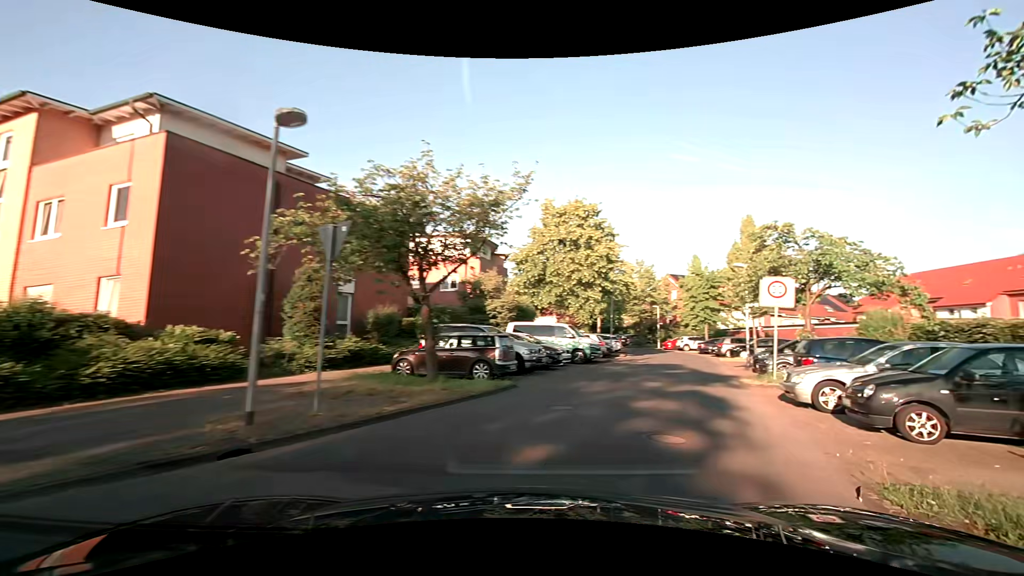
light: Day
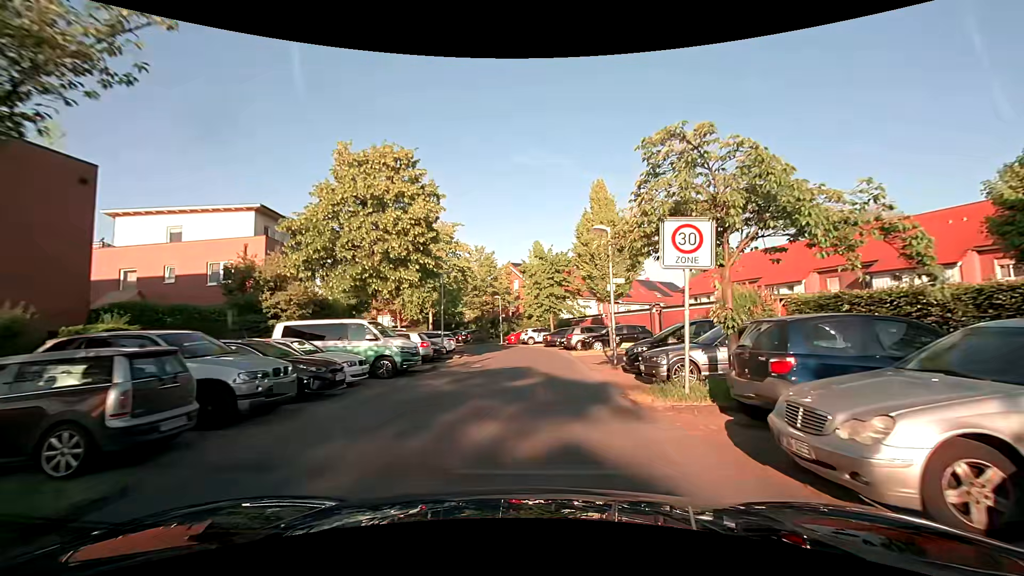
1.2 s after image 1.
(+1.7, +7.8) m; +19°
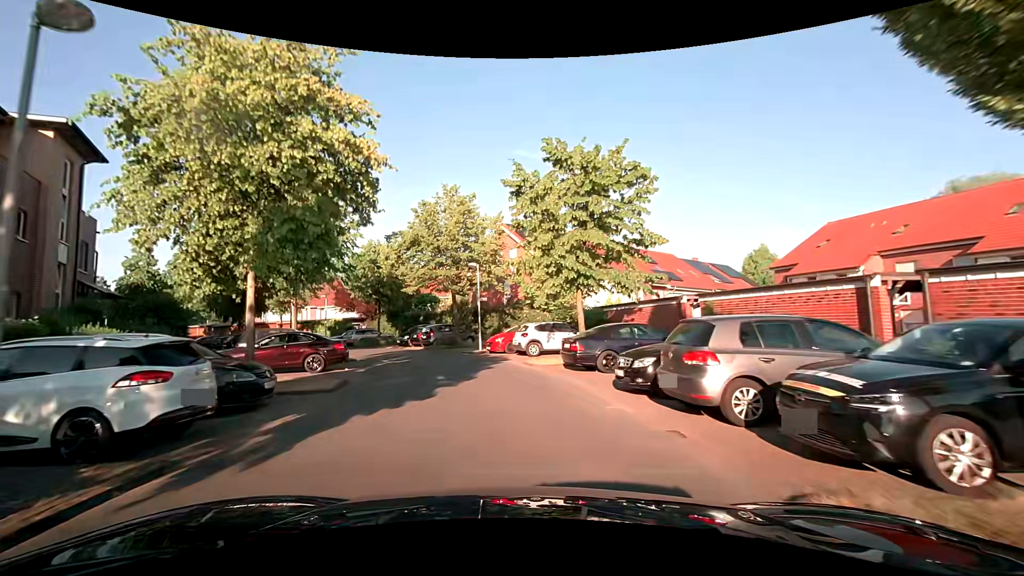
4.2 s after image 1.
(+0.3, +22.8) m; -1°
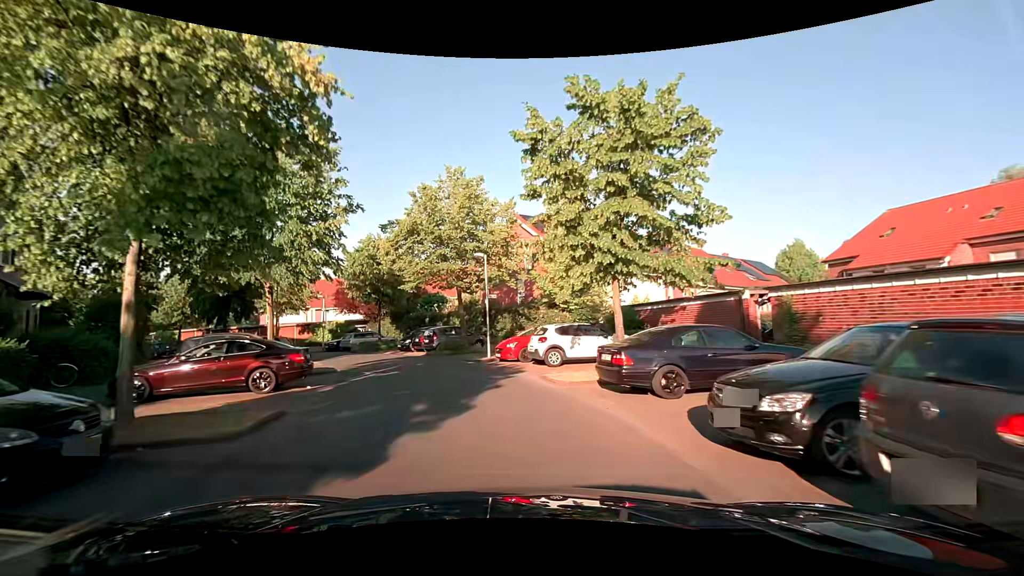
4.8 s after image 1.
(-0.1, +4.4) m; 0°
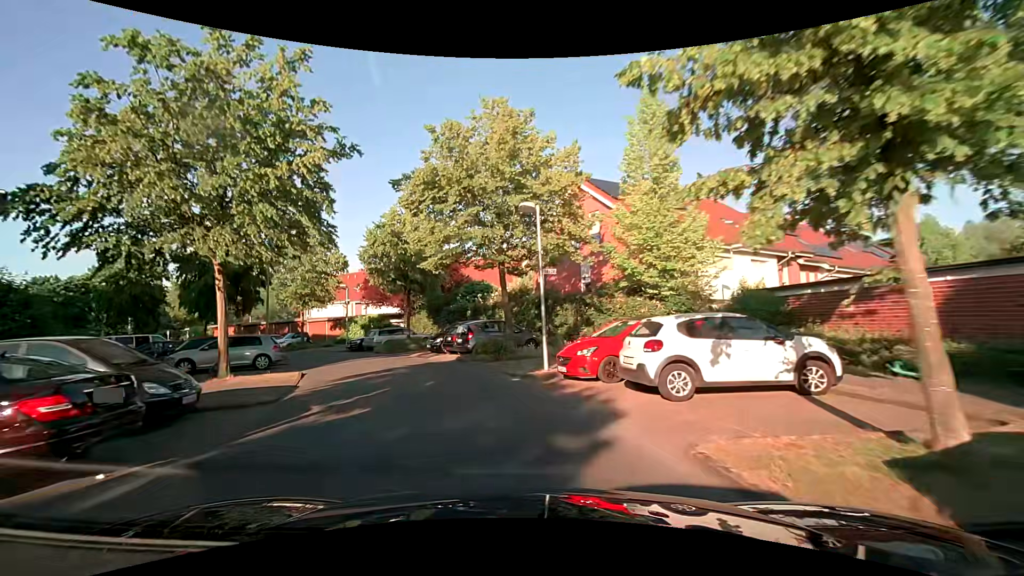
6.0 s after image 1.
(-0.5, +8.5) m; -7°
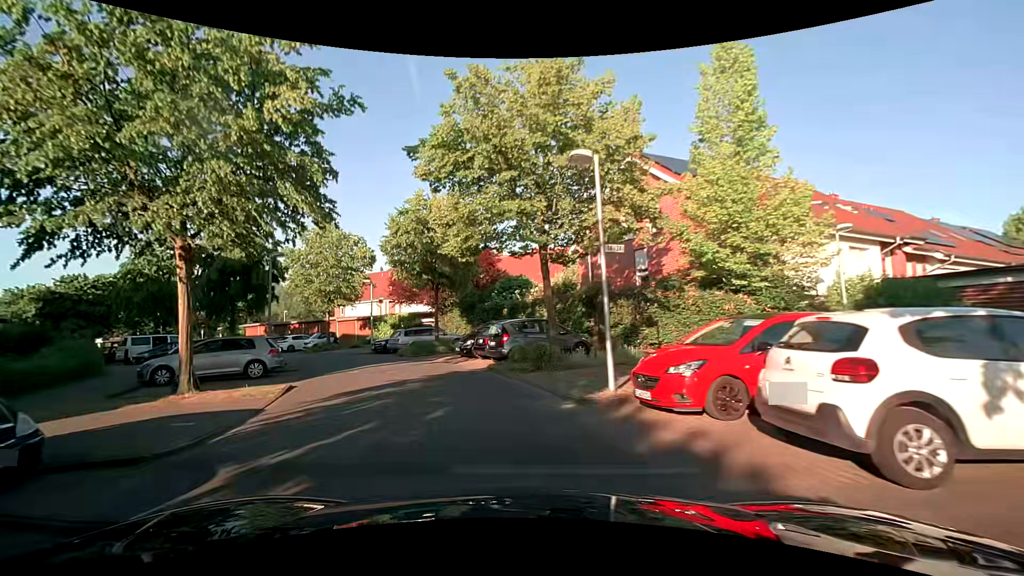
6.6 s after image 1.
(-0.2, +4.1) m; -6°
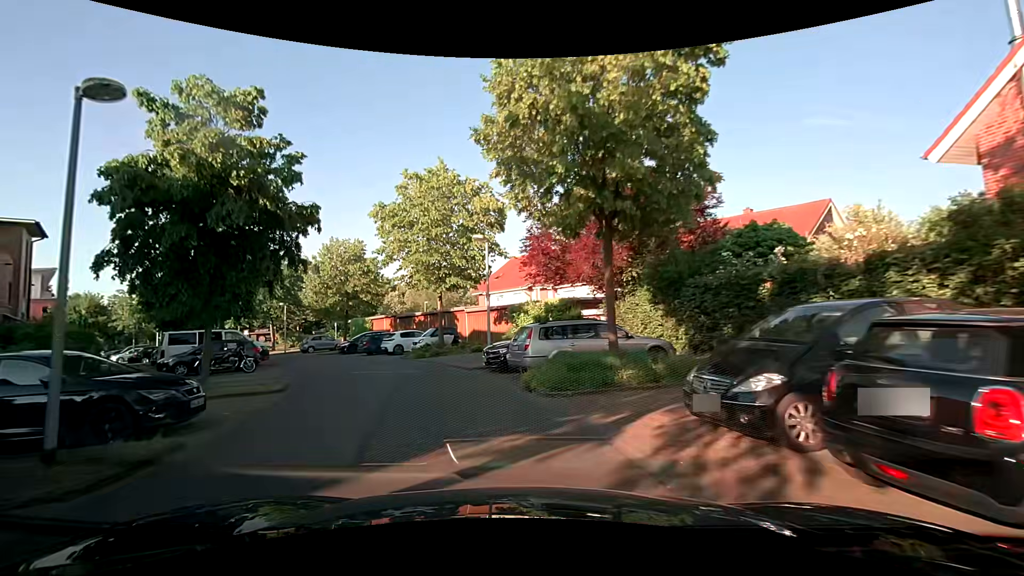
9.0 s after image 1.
(-2.1, +16.3) m; -16°
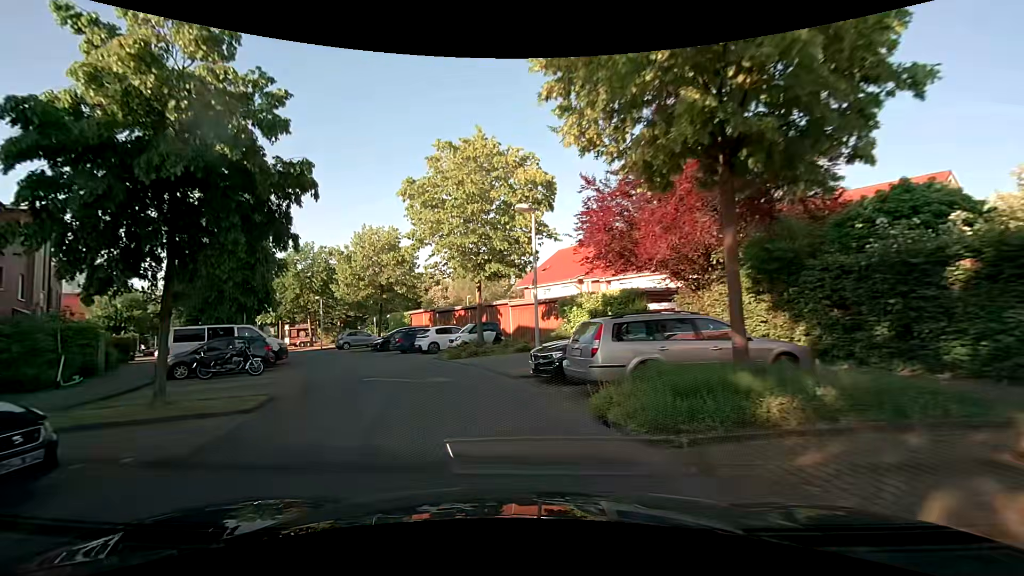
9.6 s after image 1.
(-0.2, +4.1) m; -6°
